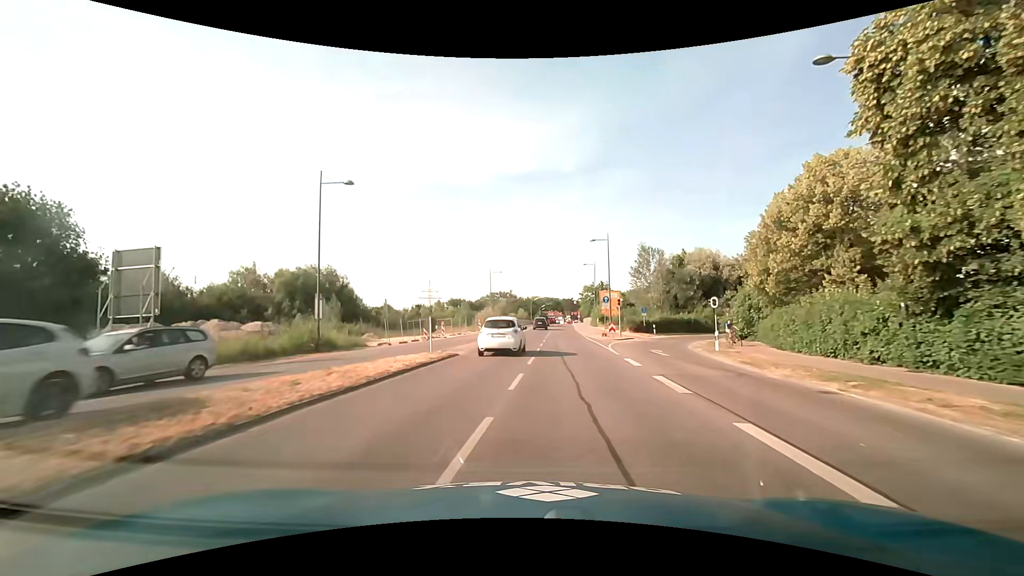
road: secondary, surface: asphalt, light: Day
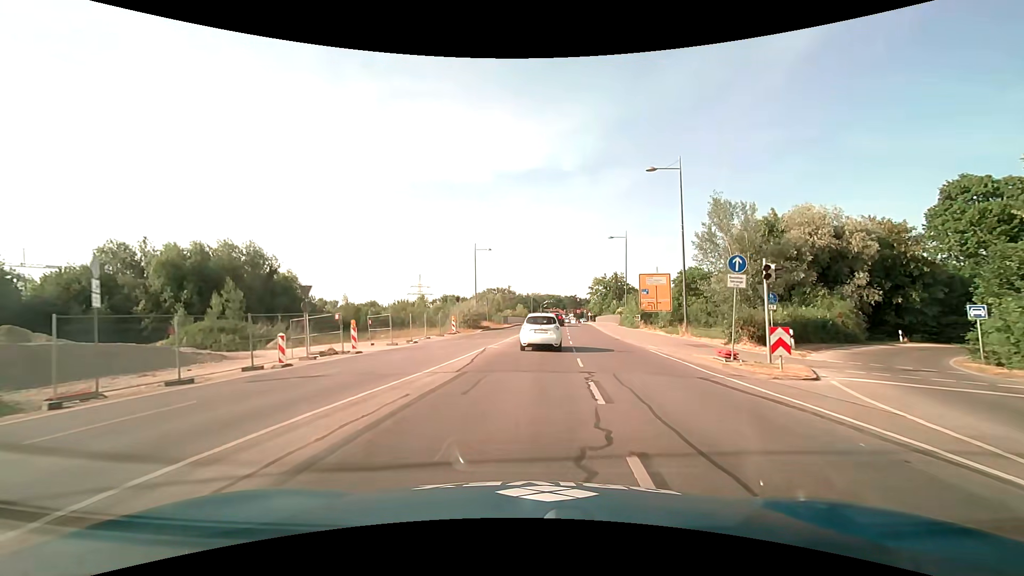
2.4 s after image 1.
(-0.3, +26.1) m; 0°
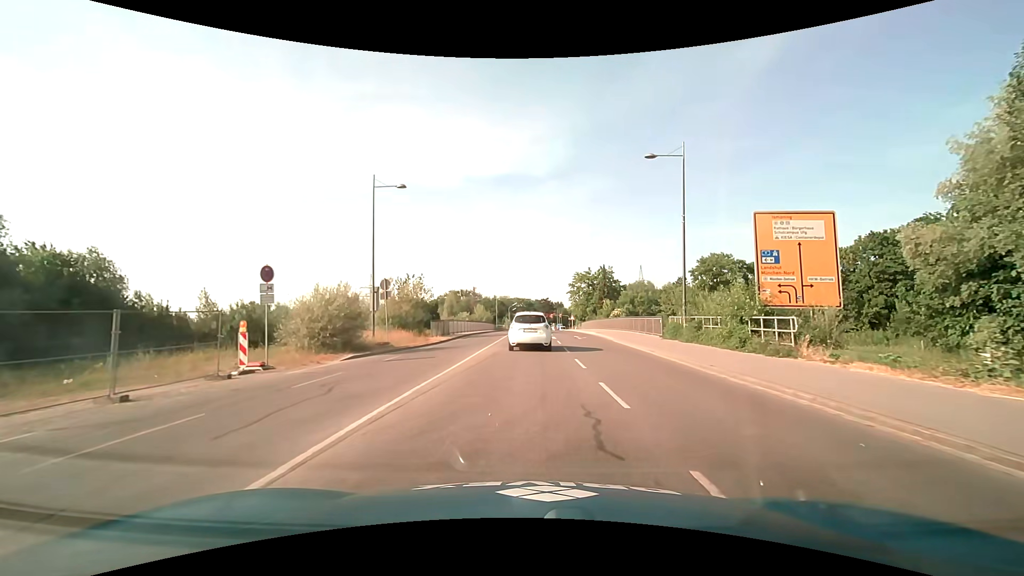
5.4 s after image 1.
(+0.8, +30.5) m; +3°
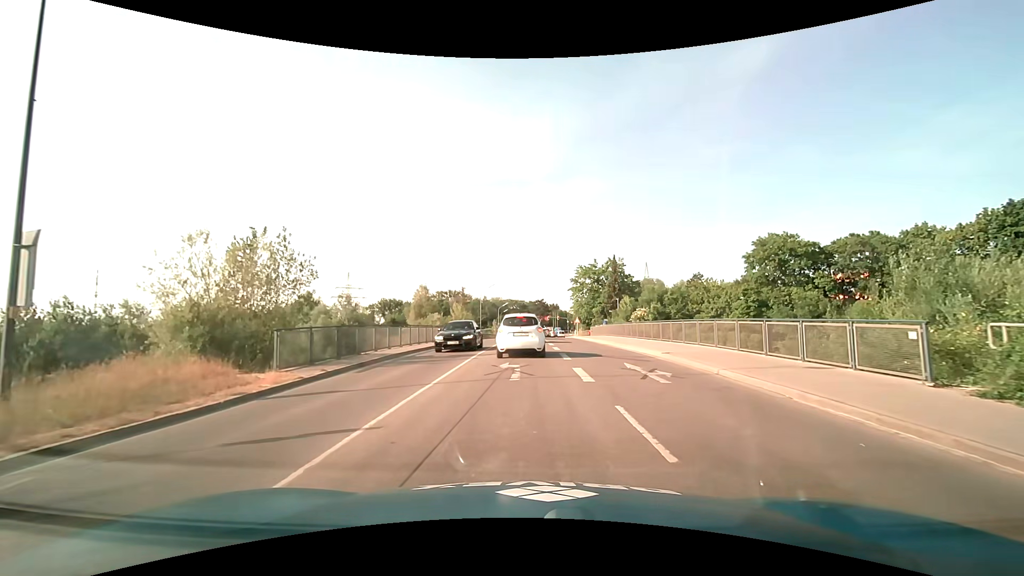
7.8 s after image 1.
(+0.2, +20.4) m; +1°
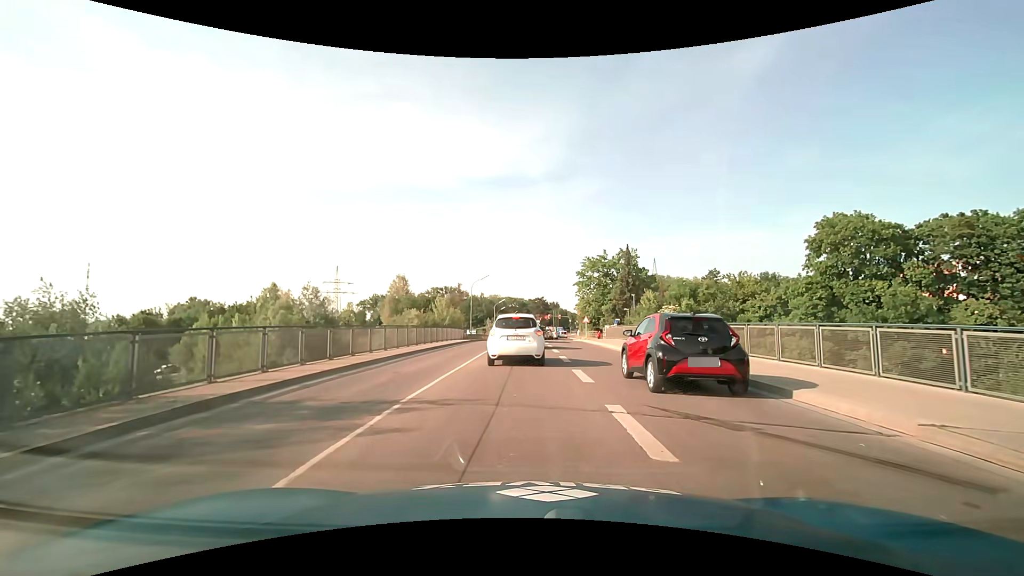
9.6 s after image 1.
(-0.1, +11.8) m; 0°
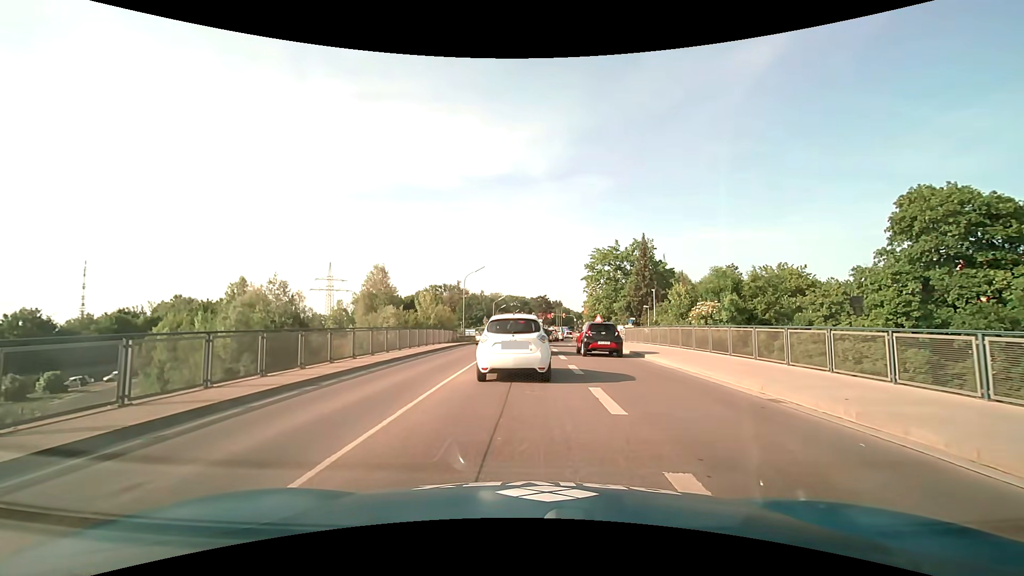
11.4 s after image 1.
(0.0, +9.0) m; -1°
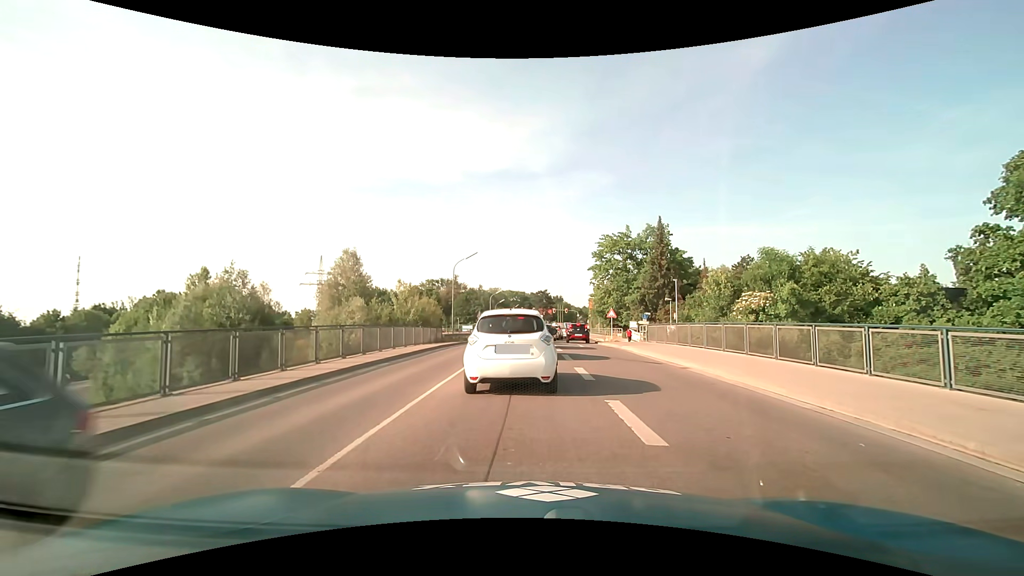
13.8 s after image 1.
(+0.1, +7.9) m; 0°
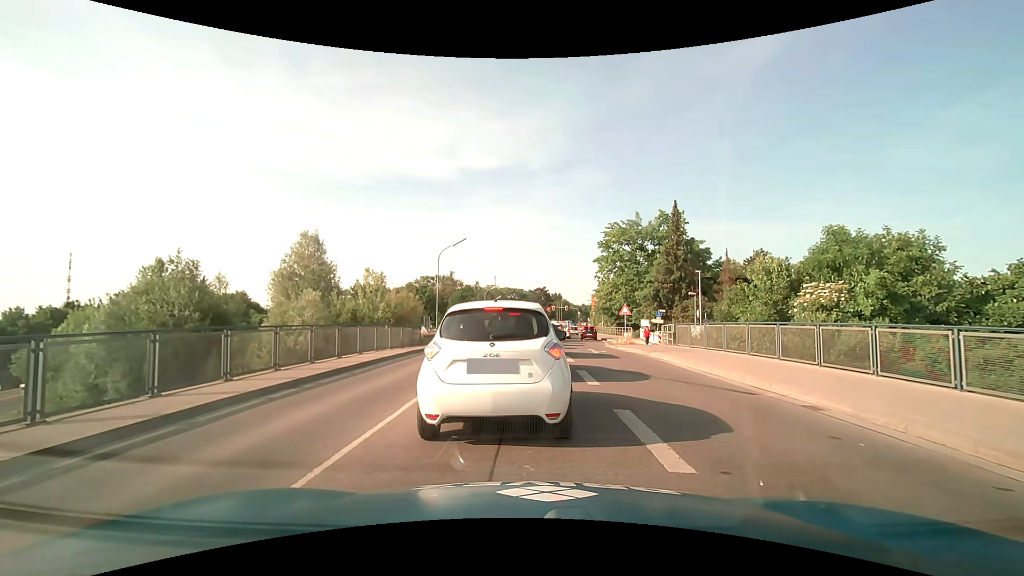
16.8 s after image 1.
(0.0, +6.9) m; 0°
